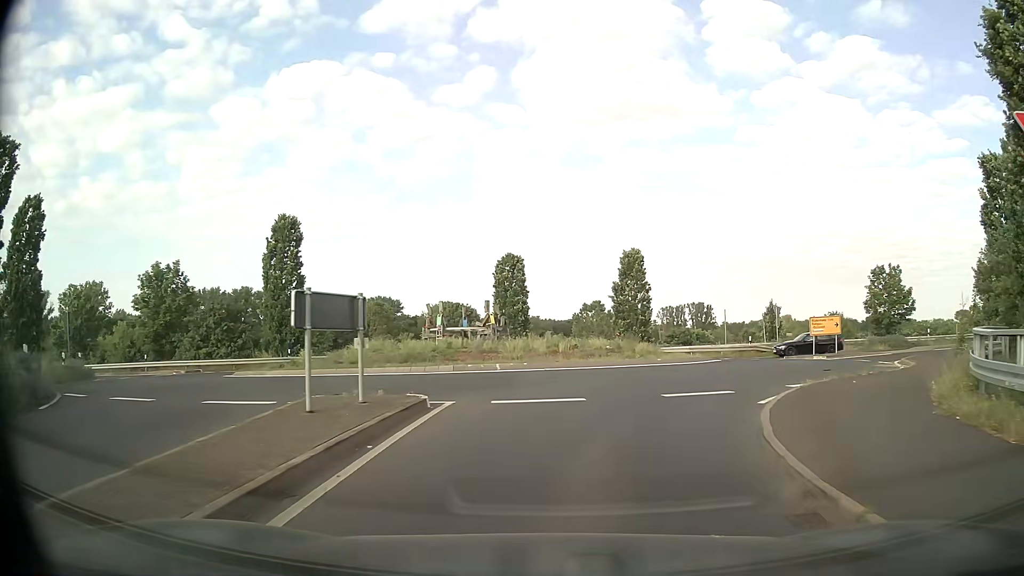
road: tertiary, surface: asphalt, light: Day
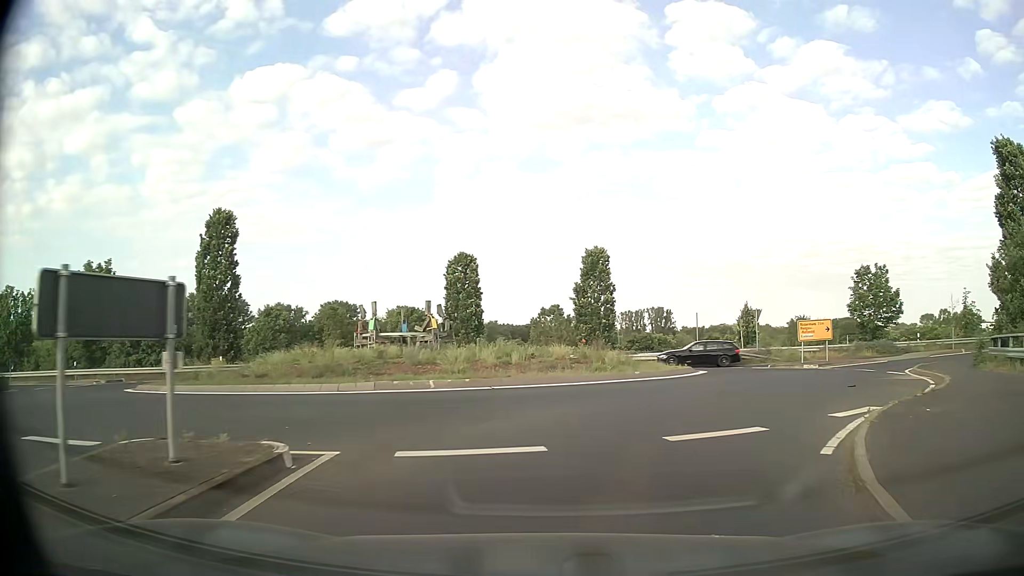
(+0.1, +4.2) m; +4°
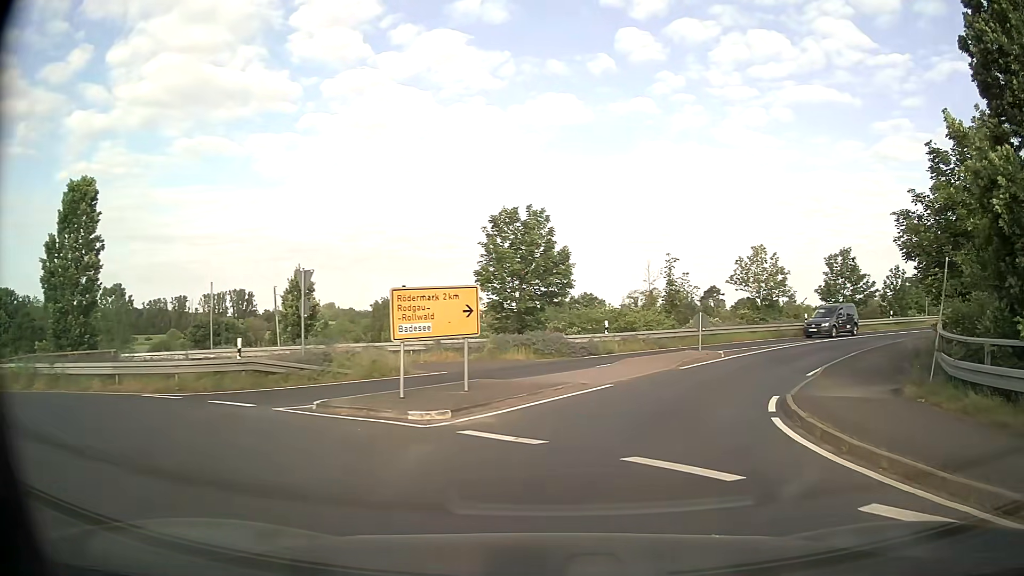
(+6.4, +19.9) m; +35°
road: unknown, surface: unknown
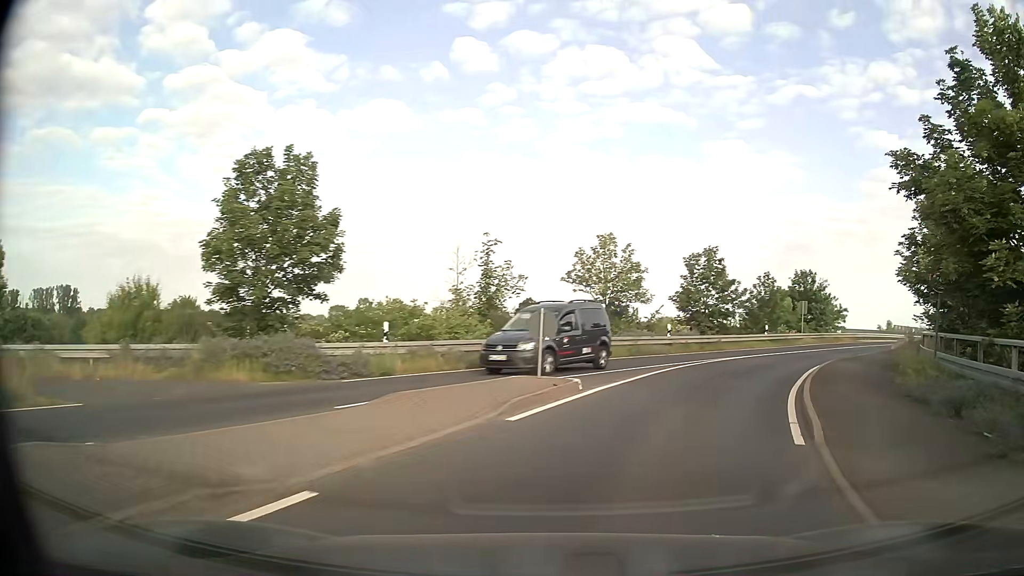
(+1.4, +10.4) m; +16°
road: secondary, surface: asphalt
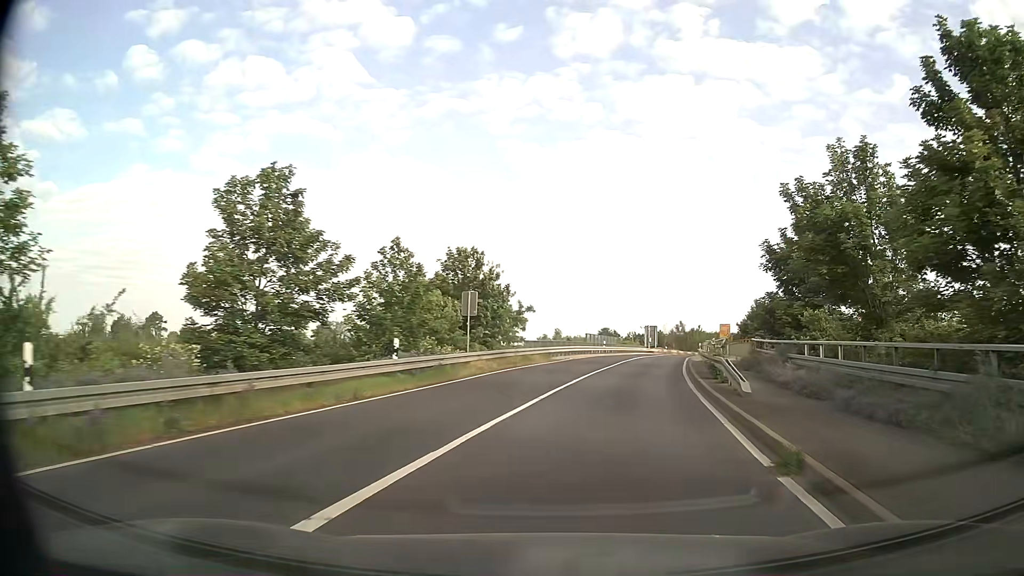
(+7.1, +22.7) m; +31°
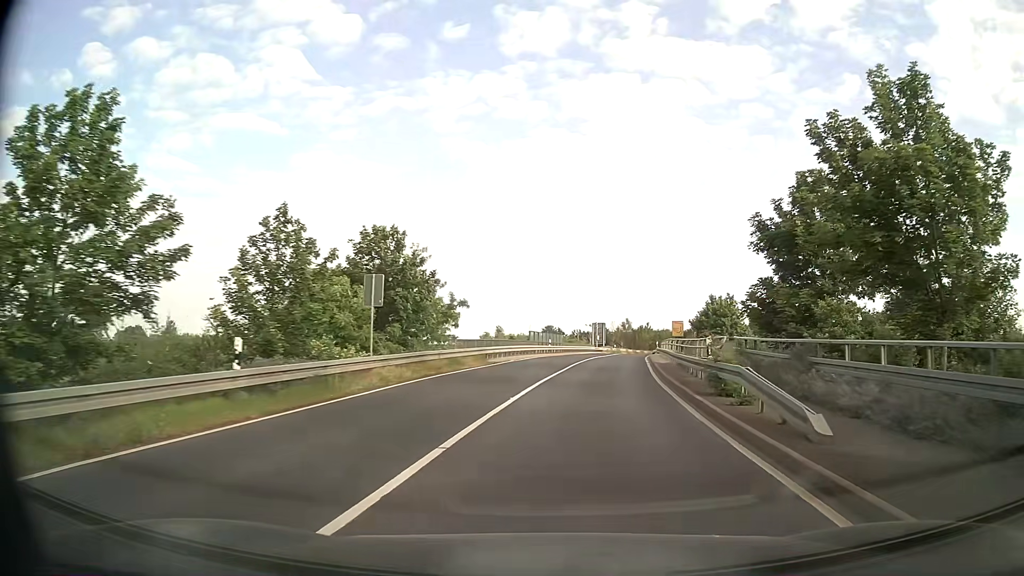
(+0.3, +6.8) m; +5°
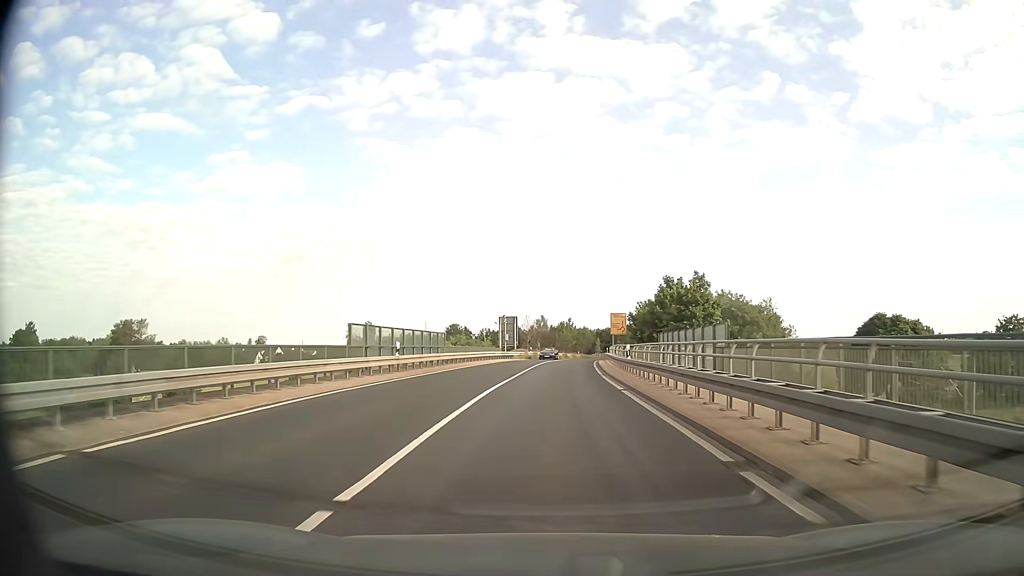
(+2.5, +30.4) m; +7°
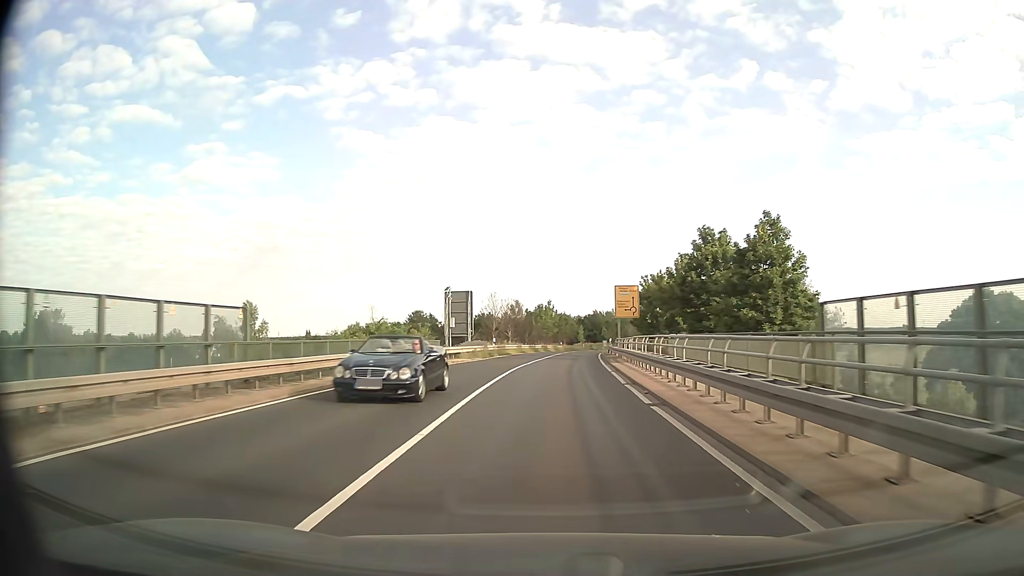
(+0.4, +26.9) m; +2°
(0, +10) (0, +20) (+1, +30) (+1, +40) (+2, +50) (+3, +60) (+4, +70) (+5, +80) (+7, +90) (+8, +100) m
